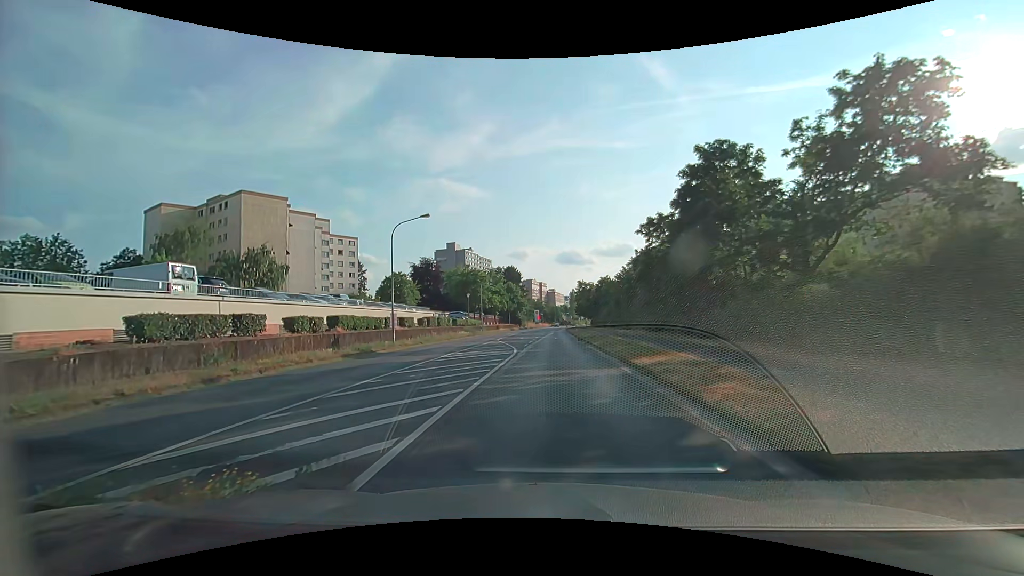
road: secondary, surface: asphalt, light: Day
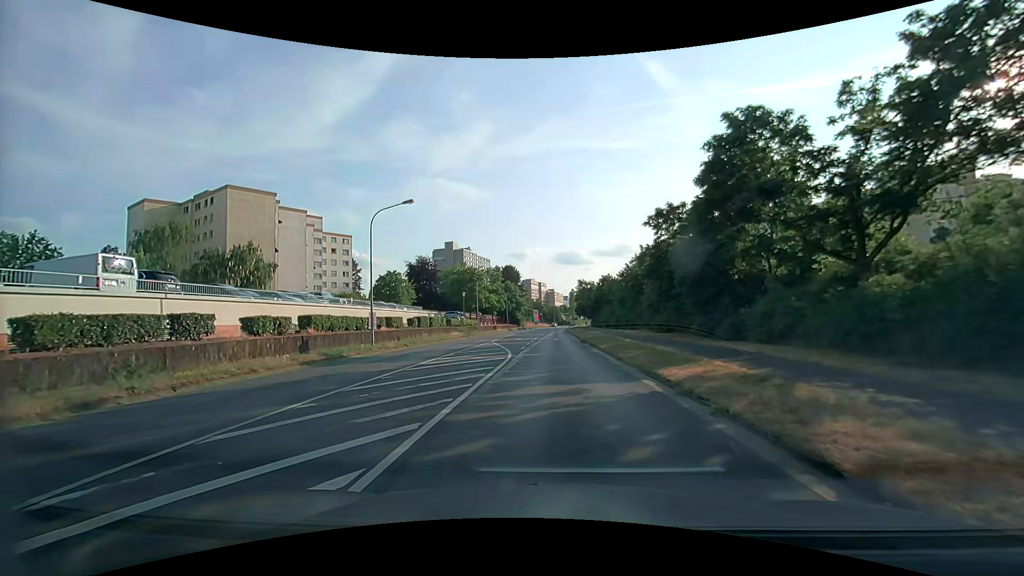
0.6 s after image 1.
(0.0, +3.7) m; 0°
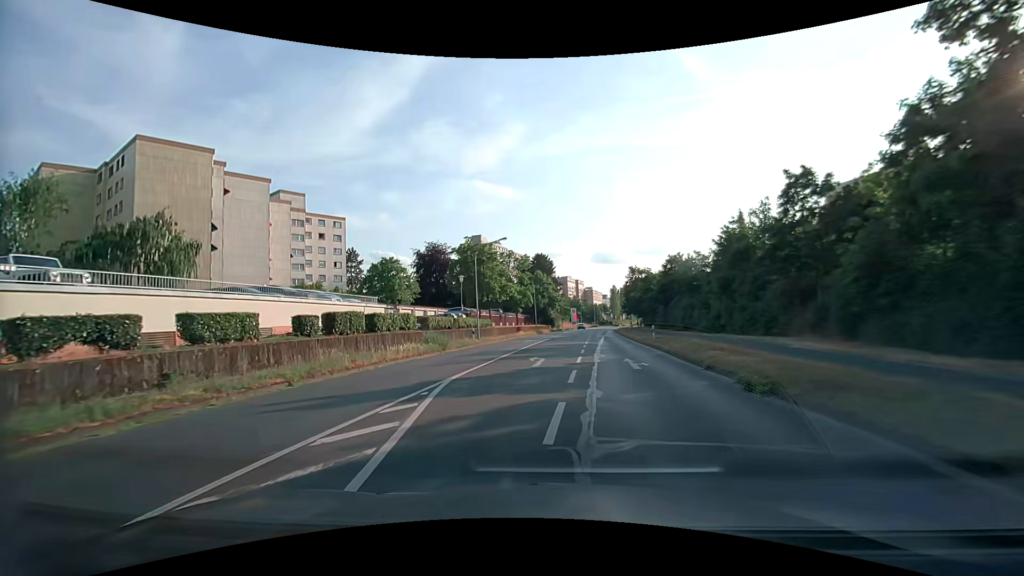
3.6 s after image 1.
(-0.7, +27.0) m; -4°
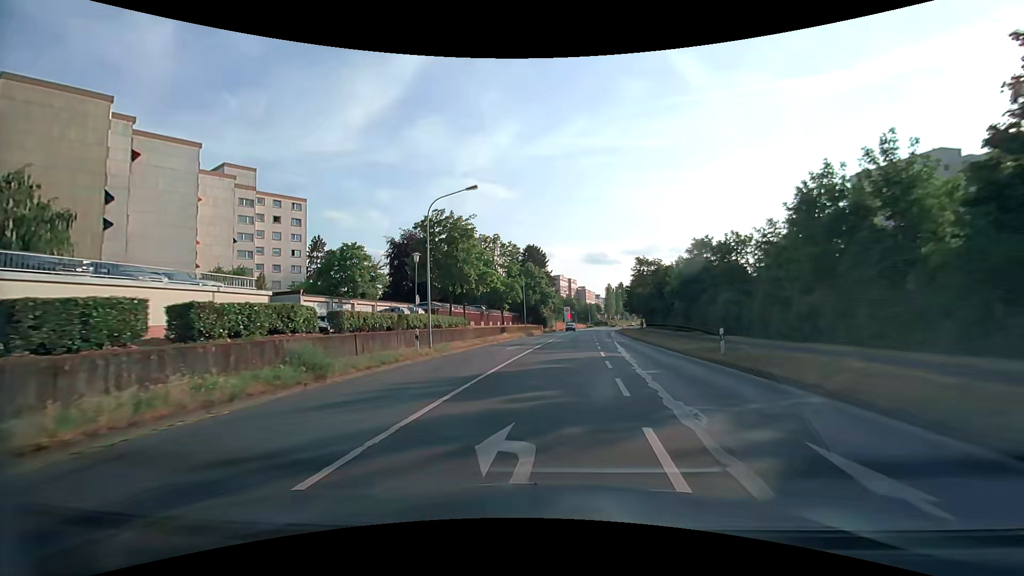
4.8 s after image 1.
(0.0, +14.3) m; +1°
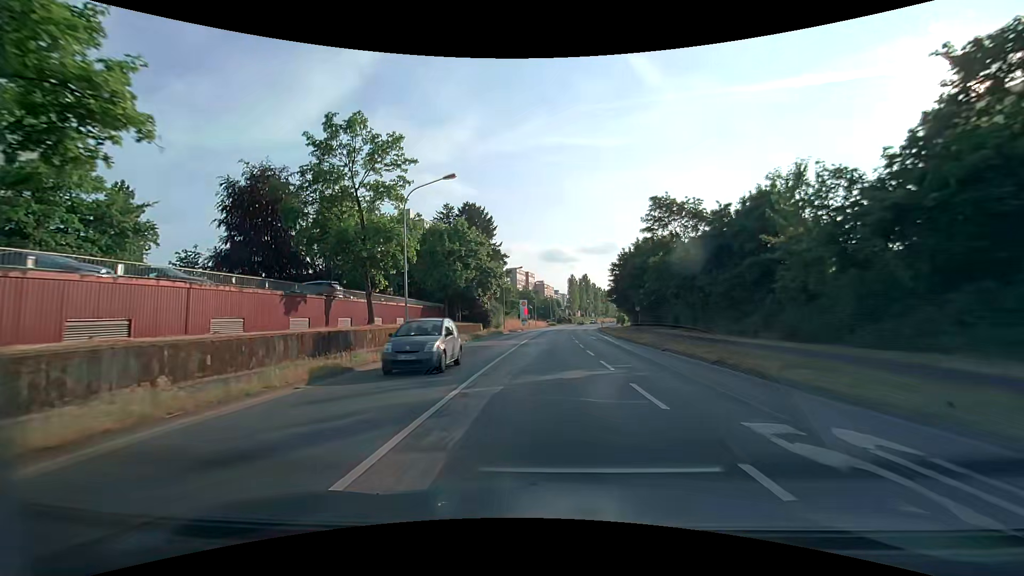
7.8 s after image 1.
(+2.0, +37.8) m; +5°
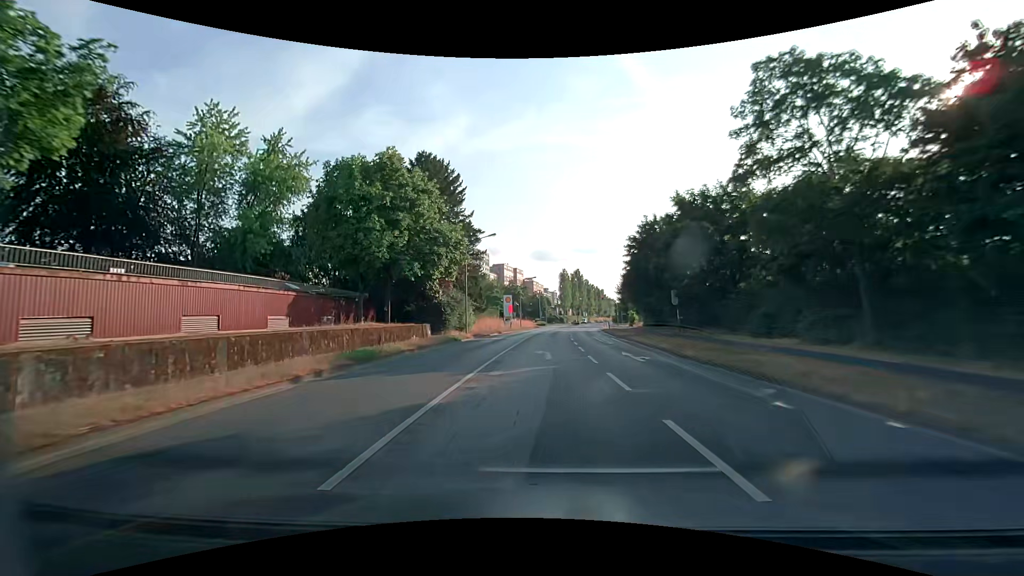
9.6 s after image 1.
(+0.3, +22.2) m; +1°
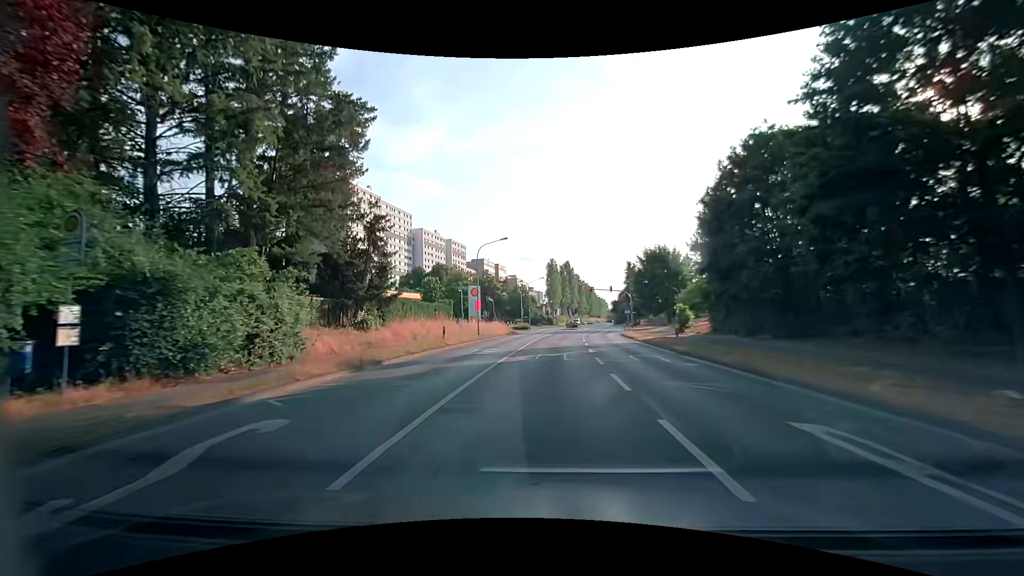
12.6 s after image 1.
(+0.4, +35.8) m; +2°
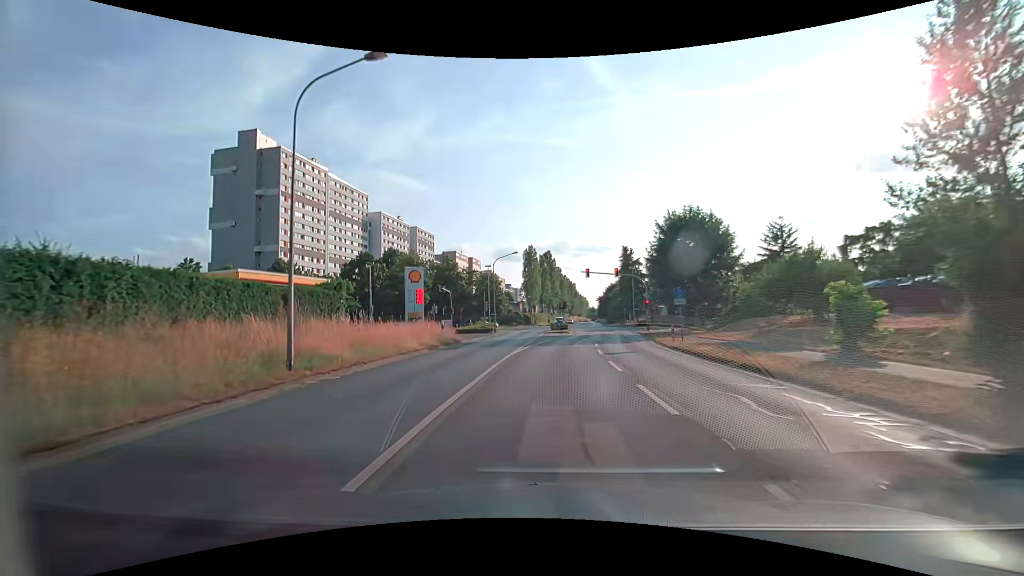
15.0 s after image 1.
(+0.4, +26.6) m; +2°
